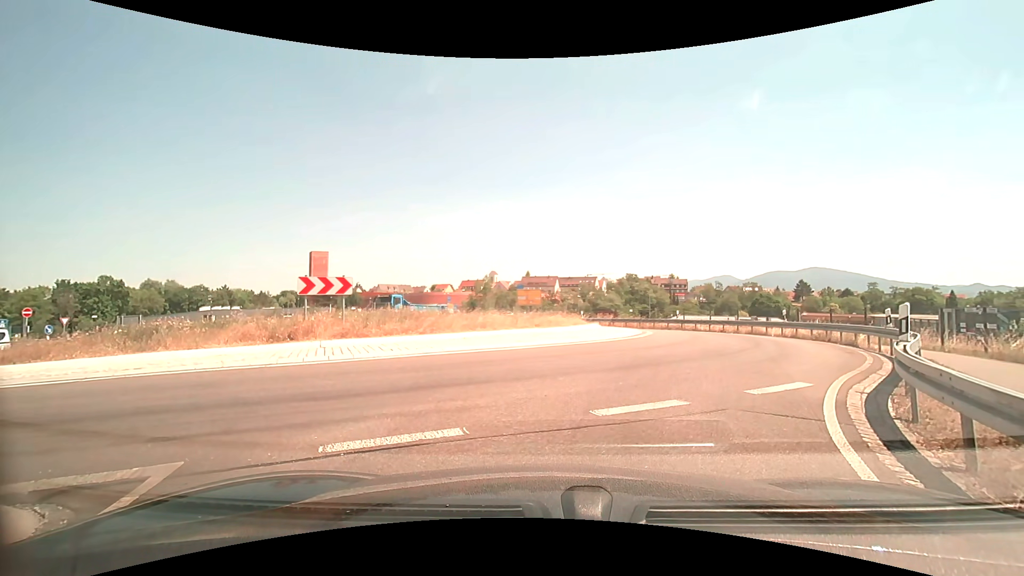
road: primary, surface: asphalt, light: Day
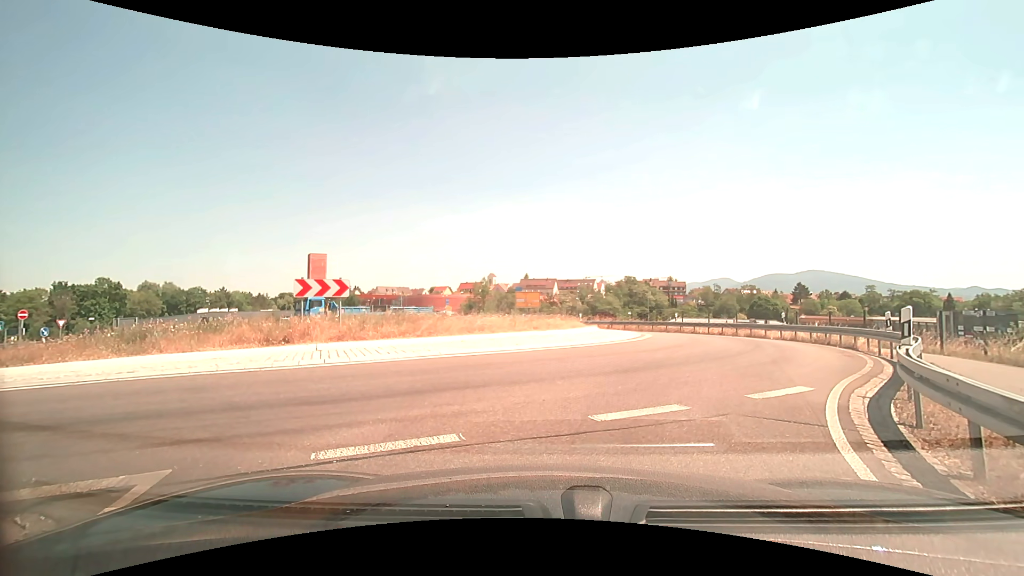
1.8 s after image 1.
(0.0, +0.2) m; 0°
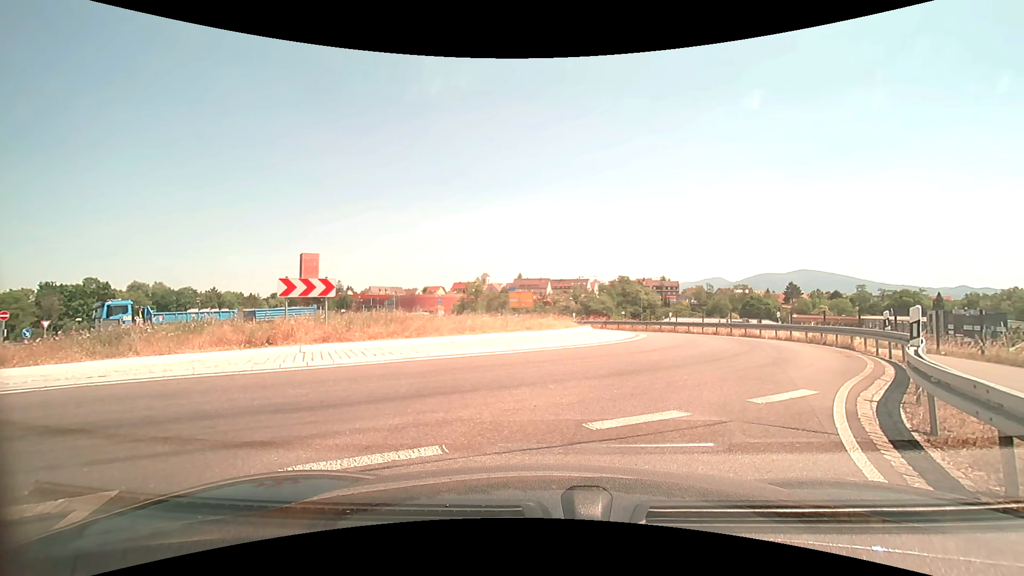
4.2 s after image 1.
(0.0, +0.5) m; 0°
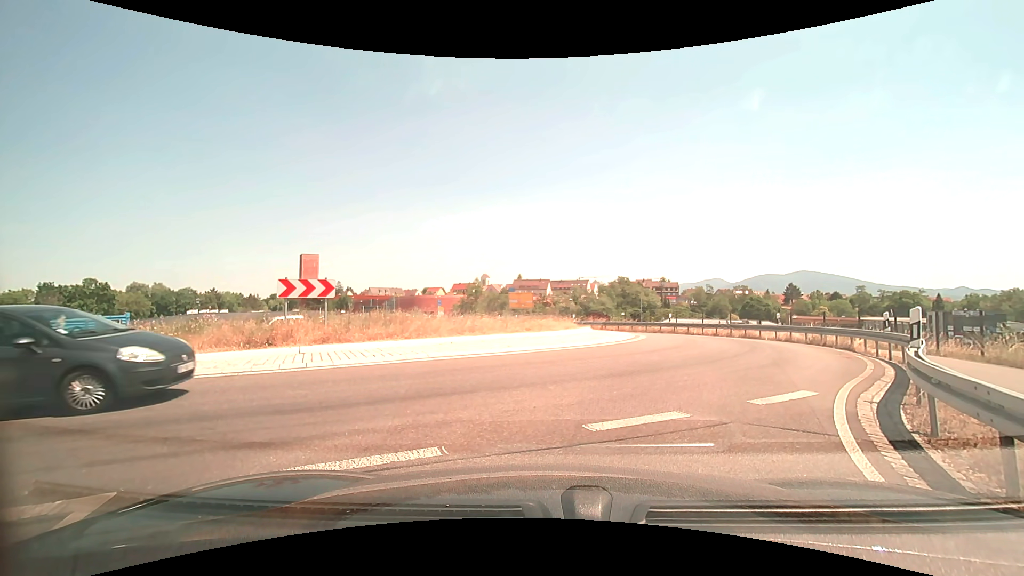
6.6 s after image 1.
(0.0, 0.0) m; 0°
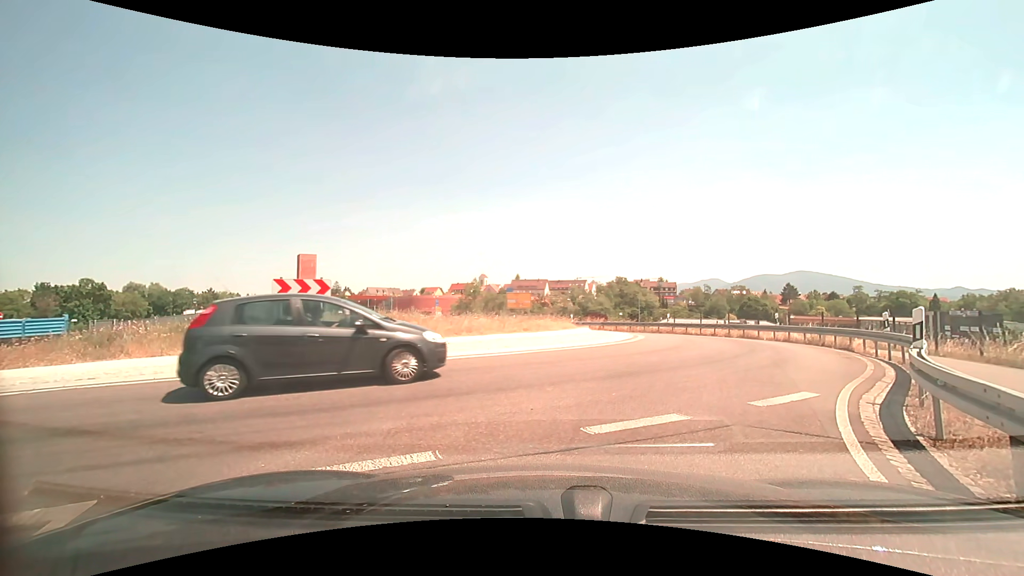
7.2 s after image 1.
(0.0, +0.1) m; 0°
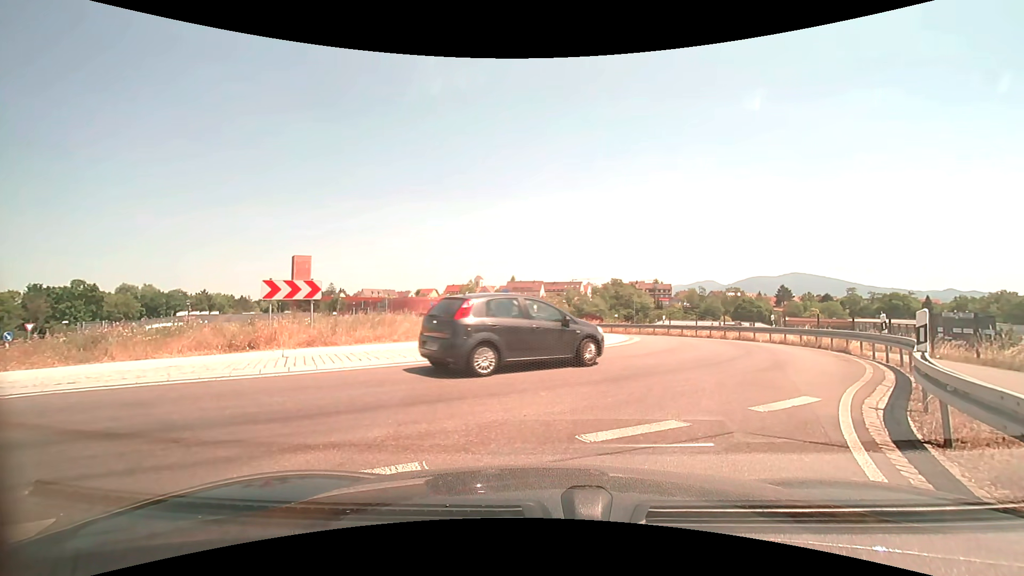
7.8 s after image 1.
(0.0, +0.2) m; 0°
